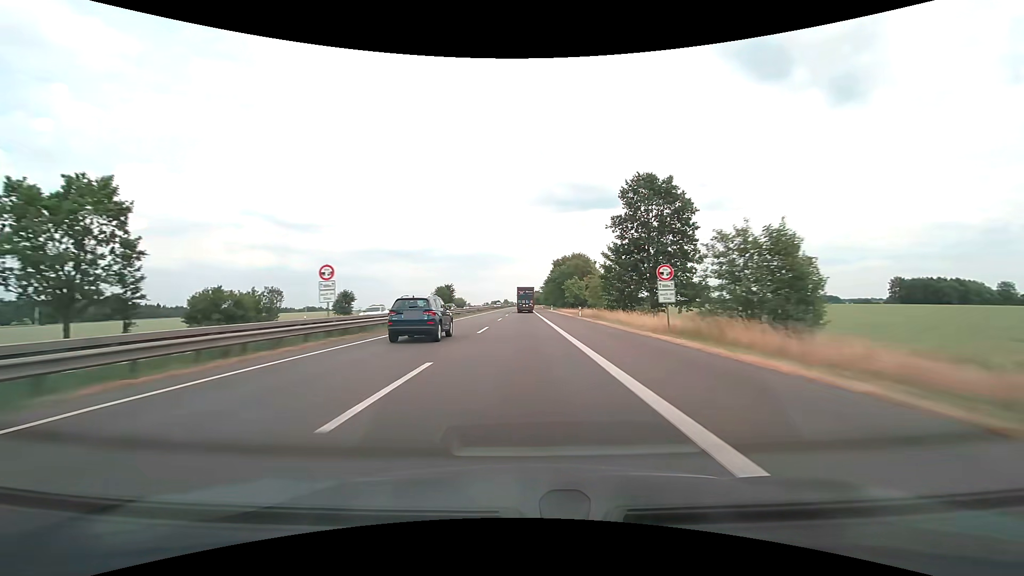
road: motorway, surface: asphalt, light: Day
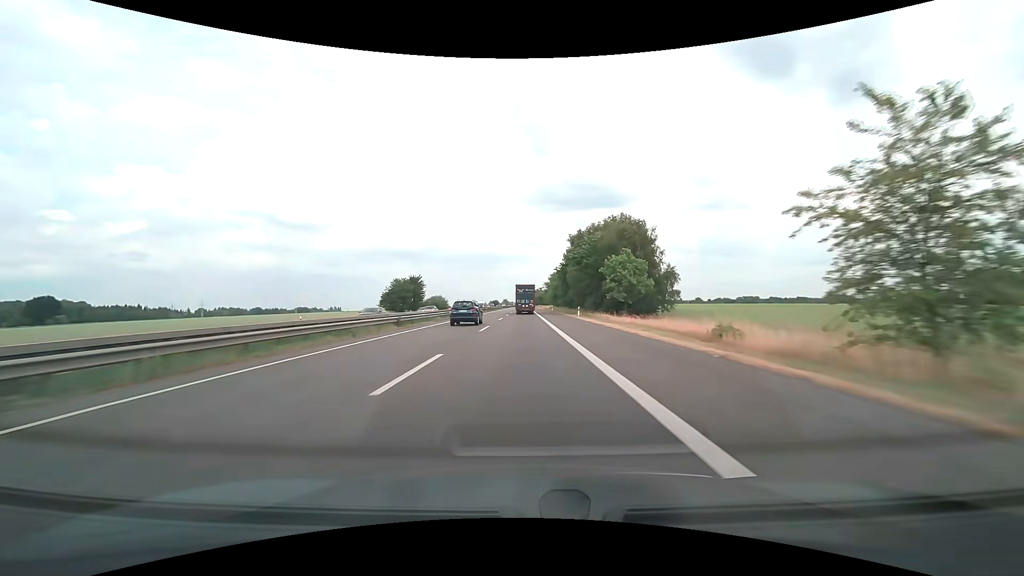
(0.0, +51.2) m; 0°
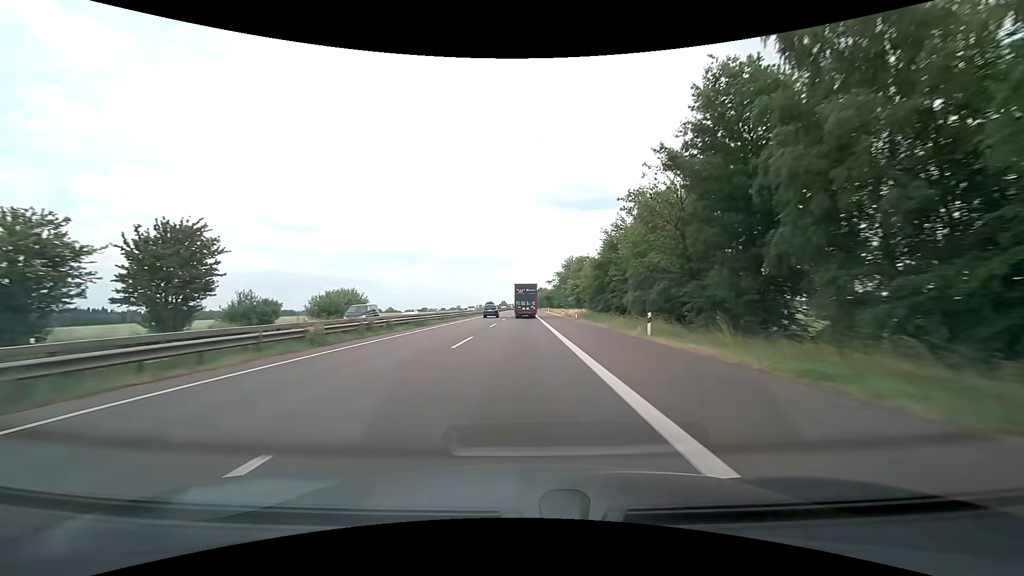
(0.0, +79.6) m; 0°
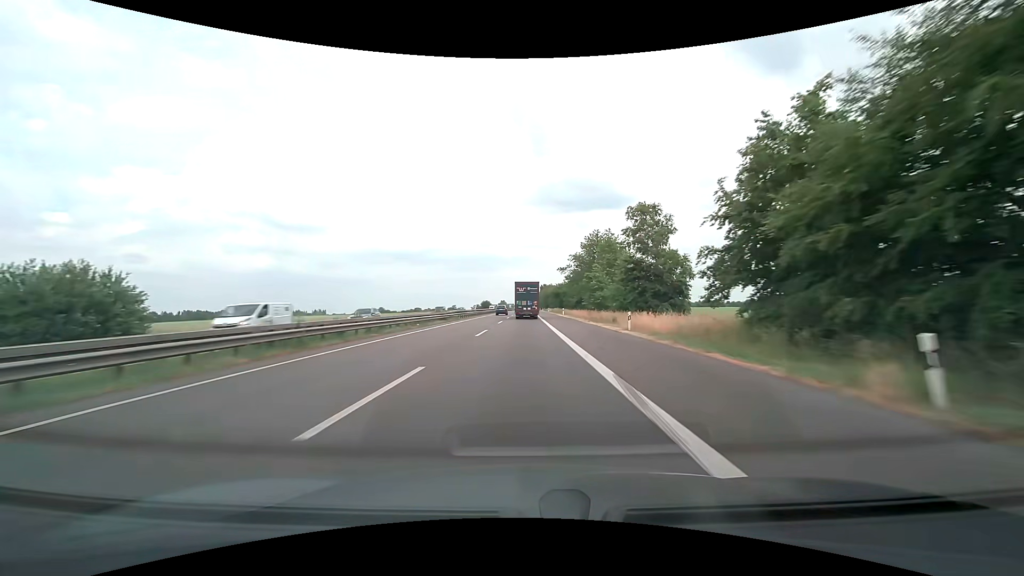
(+0.1, +46.8) m; 0°
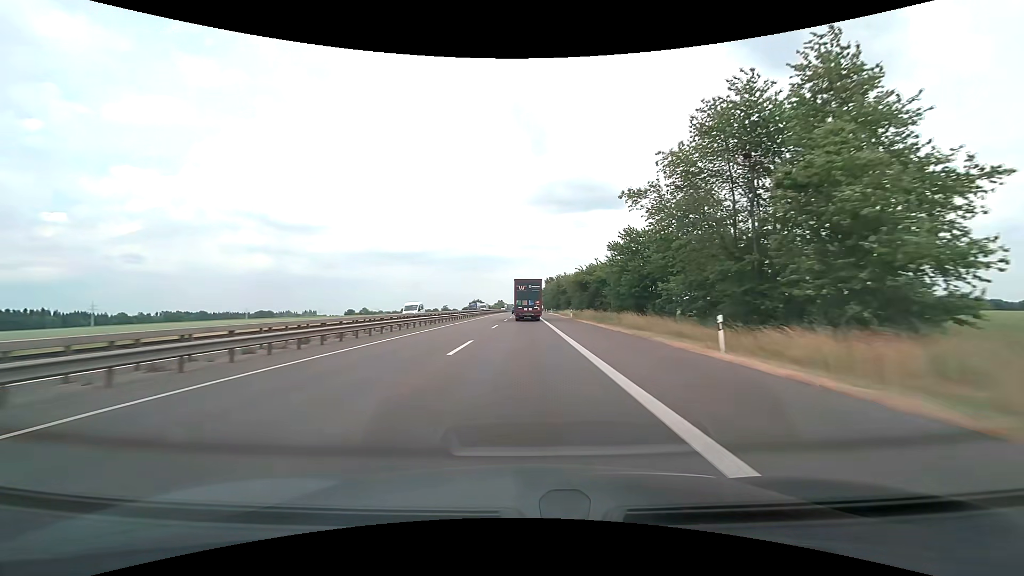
(-0.1, +62.5) m; 0°
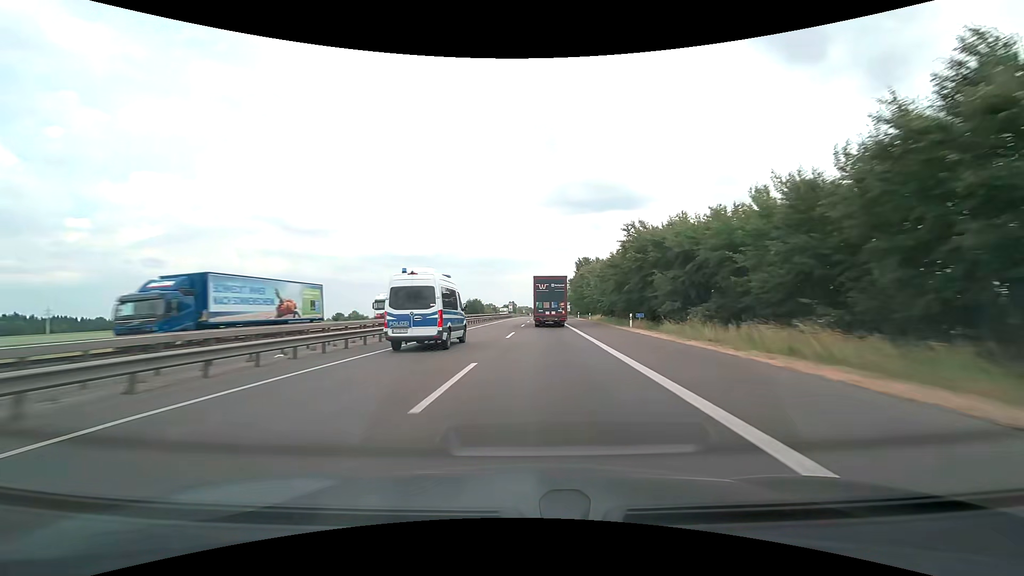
(-0.4, +79.3) m; -2°
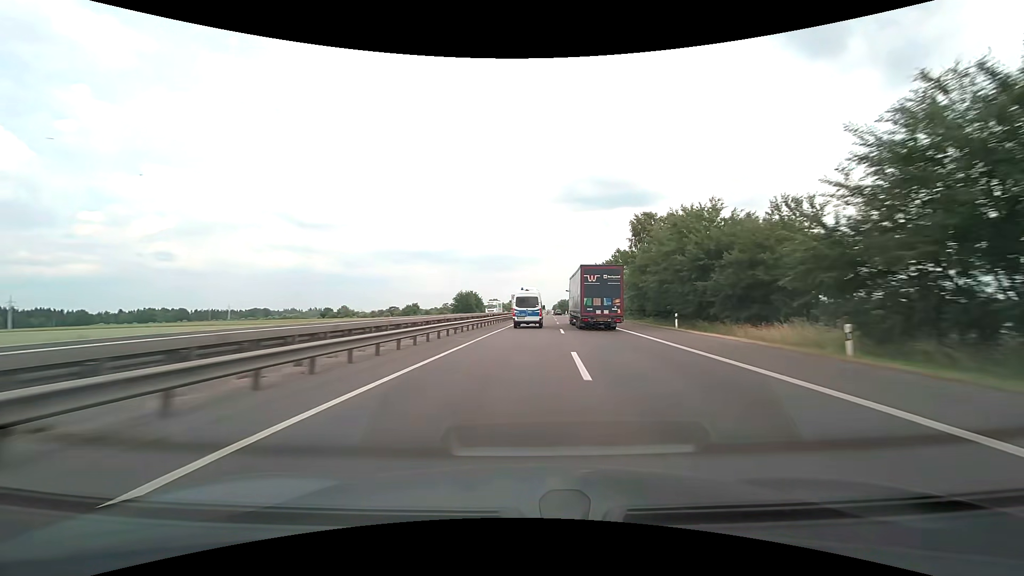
(-1.0, +51.0) m; -1°
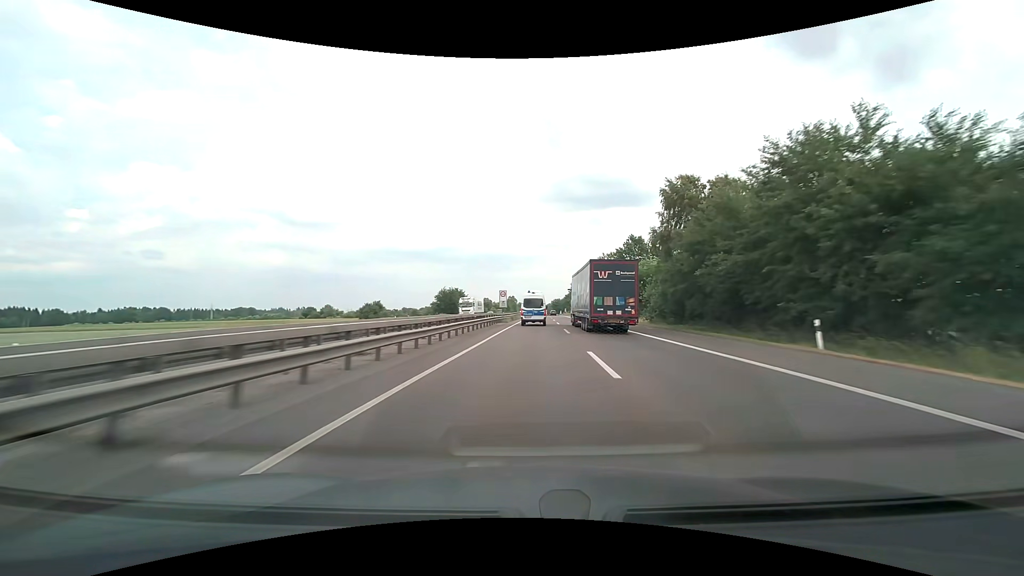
(+0.1, +17.6) m; +1°
(0, +10) (0, +20) (0, +30) (+1, +40) (+1, +50) (+1, +60) (+1, +70) (+2, +80) (+2, +90) (+3, +100) m
